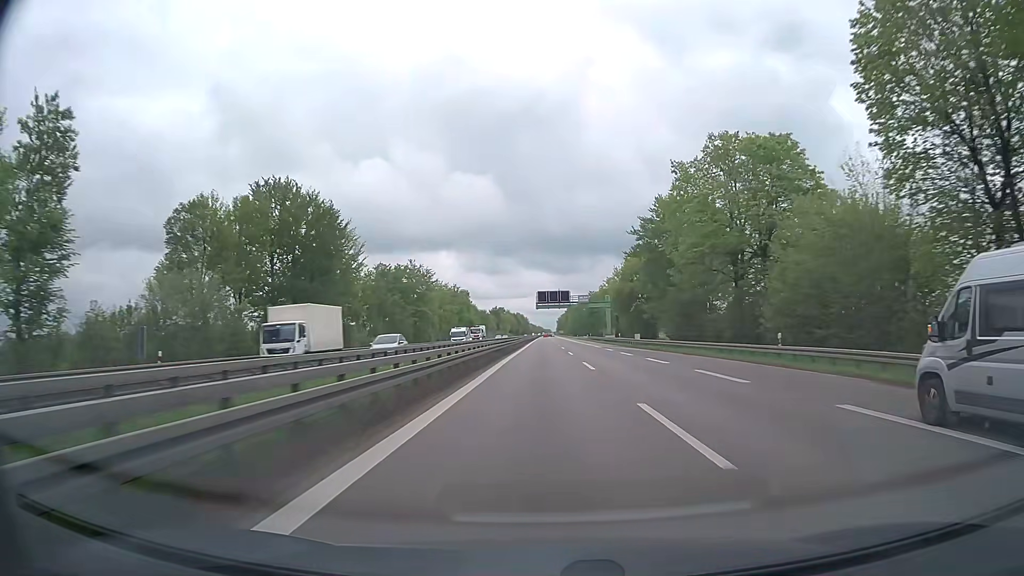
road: trunk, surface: asphalt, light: Day
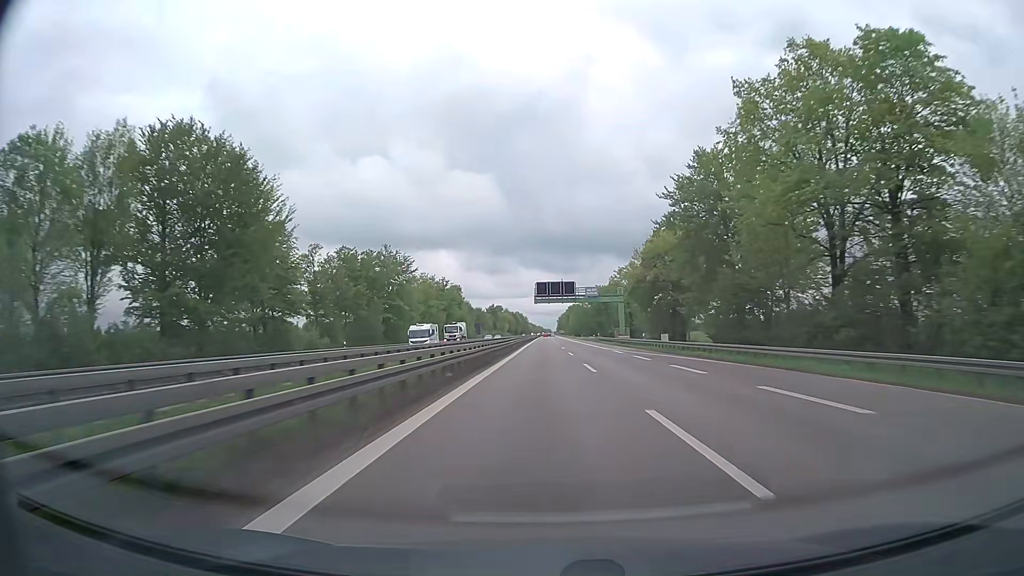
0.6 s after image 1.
(0.0, +19.3) m; 0°
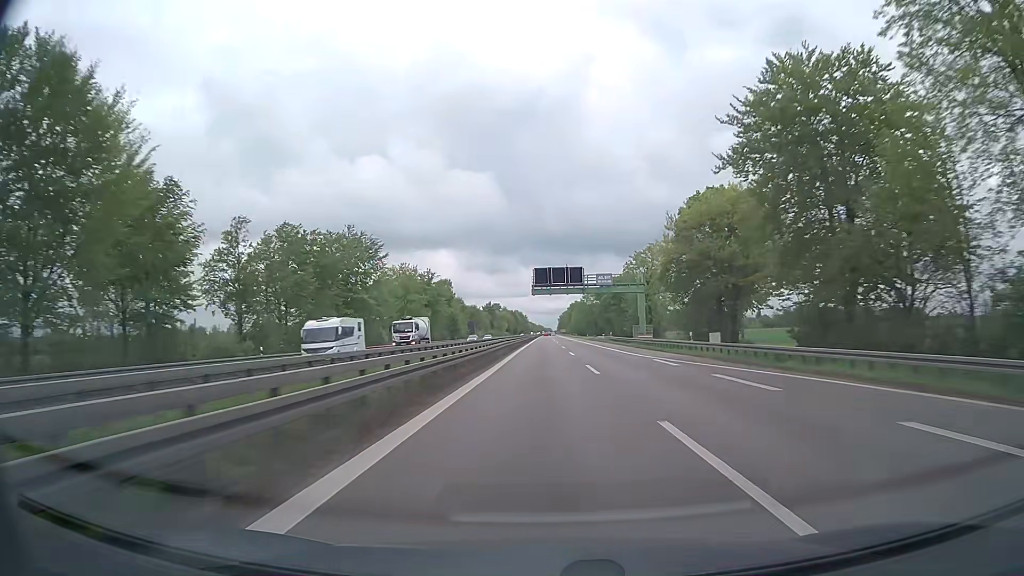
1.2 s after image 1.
(0.0, +19.3) m; 0°
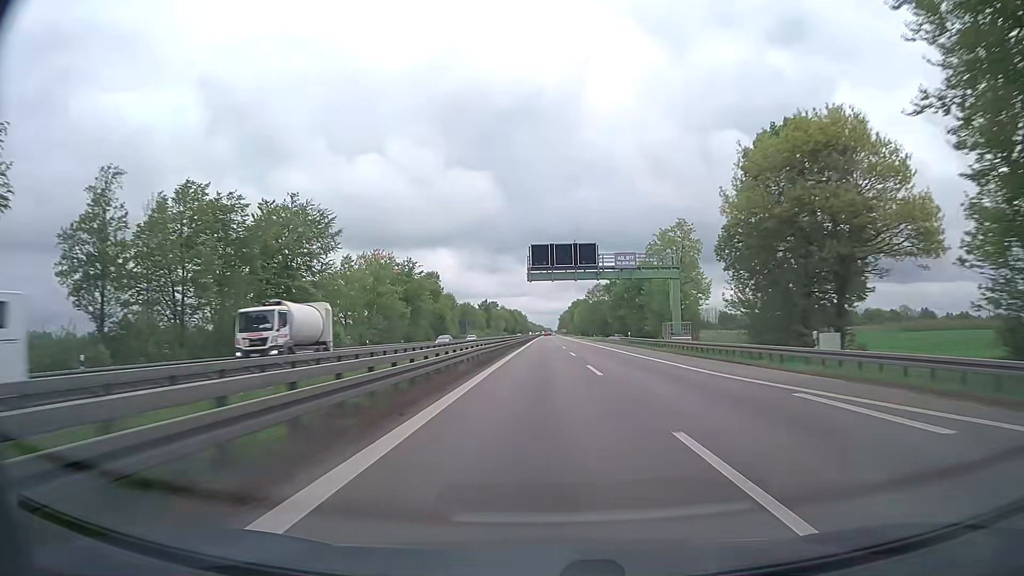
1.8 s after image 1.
(-0.1, +19.3) m; 0°
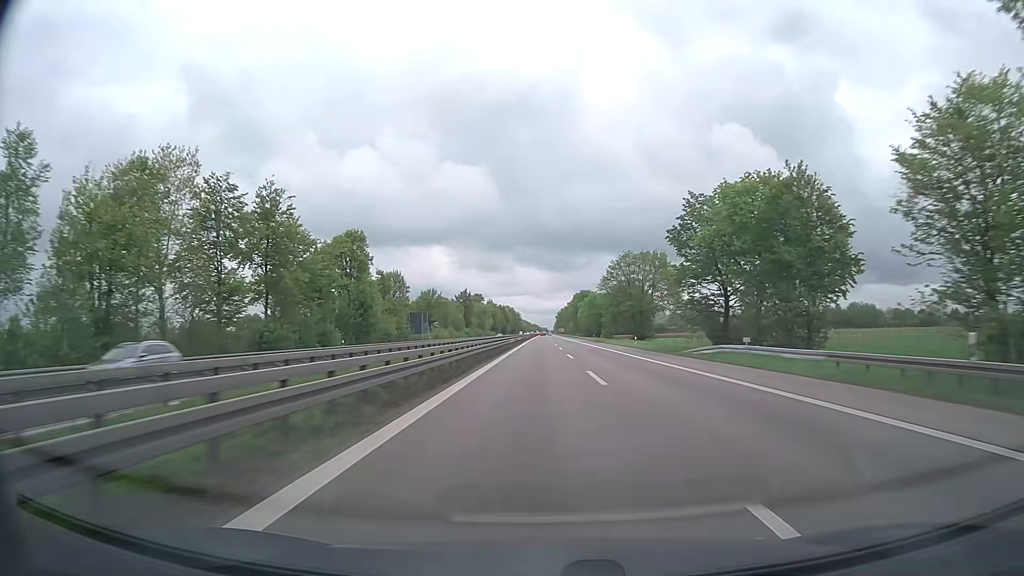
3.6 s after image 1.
(+0.1, +58.0) m; 0°
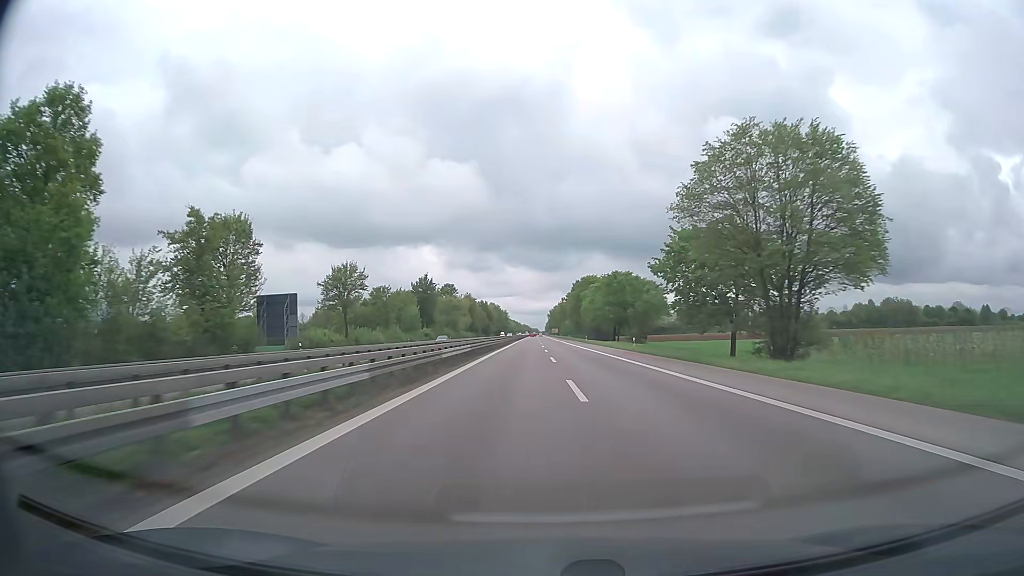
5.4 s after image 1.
(+0.5, +58.0) m; +1°
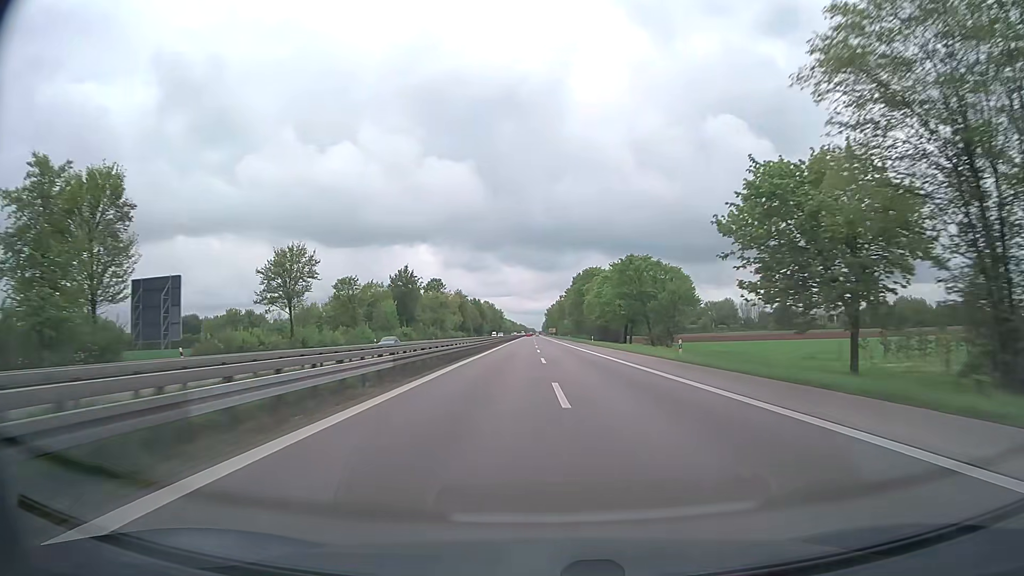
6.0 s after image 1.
(0.0, +19.3) m; 0°
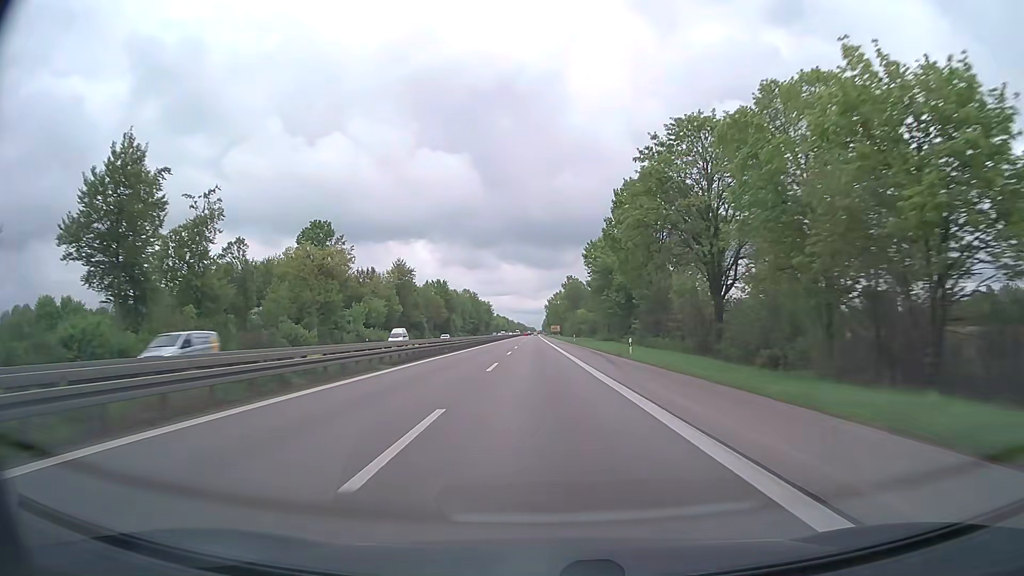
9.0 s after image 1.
(+0.3, +96.6) m; 0°
(0, +10) (0, +20) (0, +30) (0, +40) (0, +50) (0, +60) (0, +70) (-1, +80) (-1, +90) (-1, +100) m
